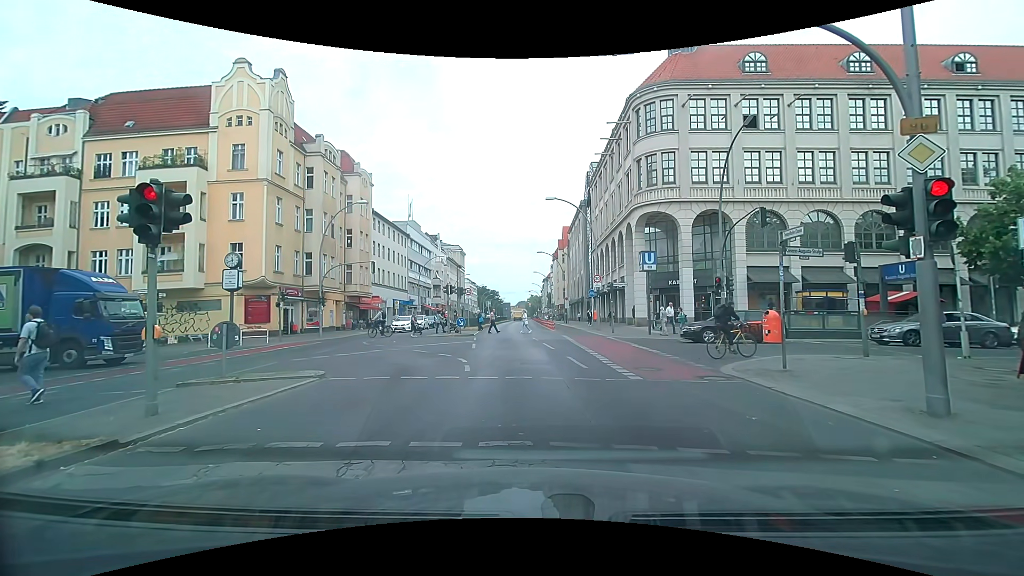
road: primary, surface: asphalt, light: Day
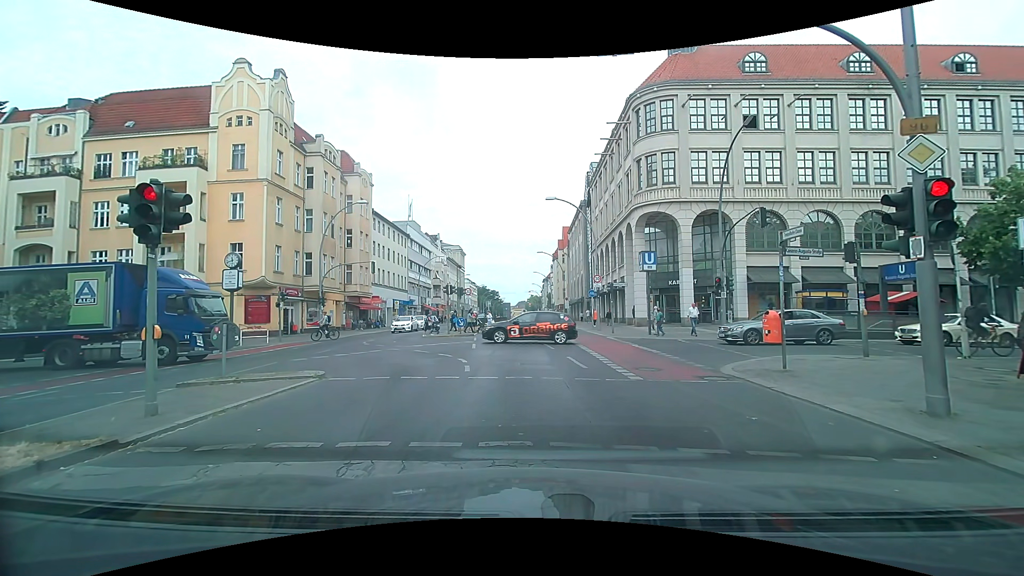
(0.0, +0.1) m; 0°
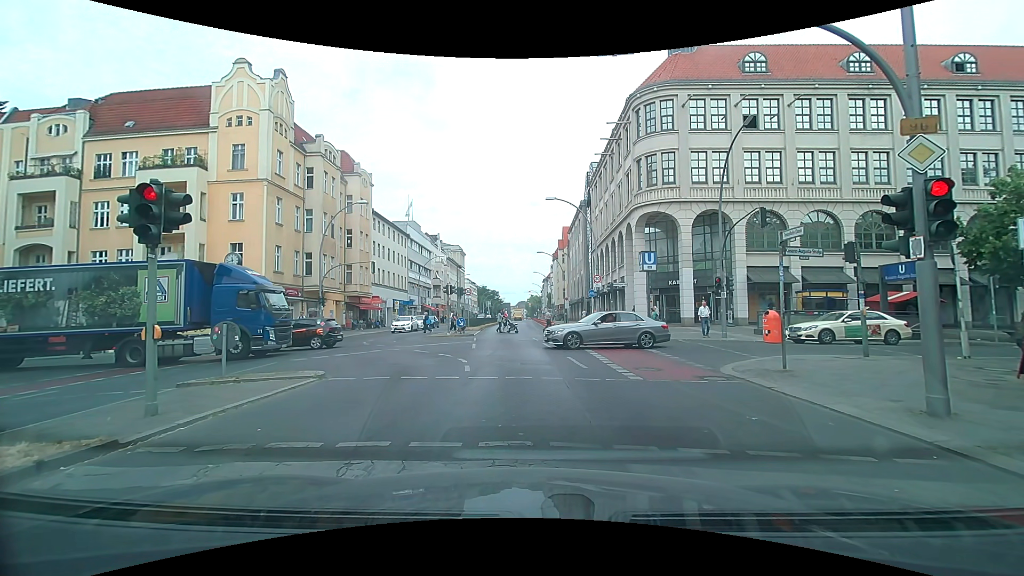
(0.0, 0.0) m; 0°
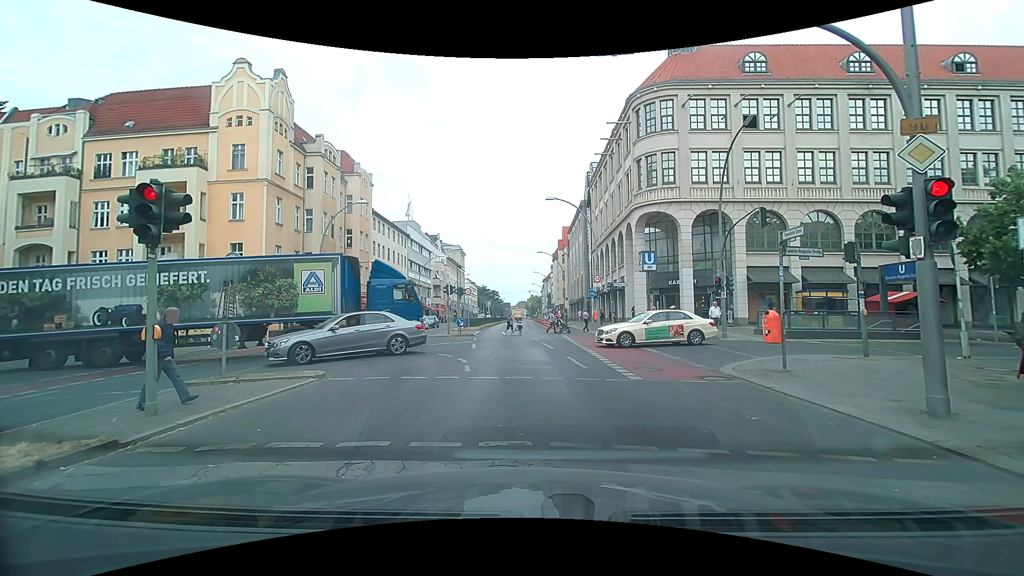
(0.0, 0.0) m; 0°
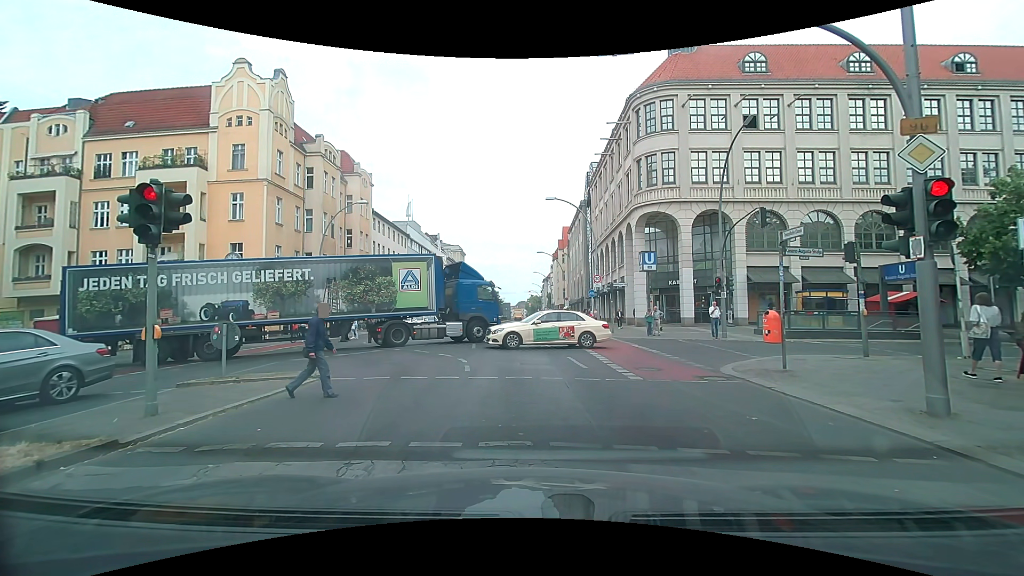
(0.0, 0.0) m; 0°
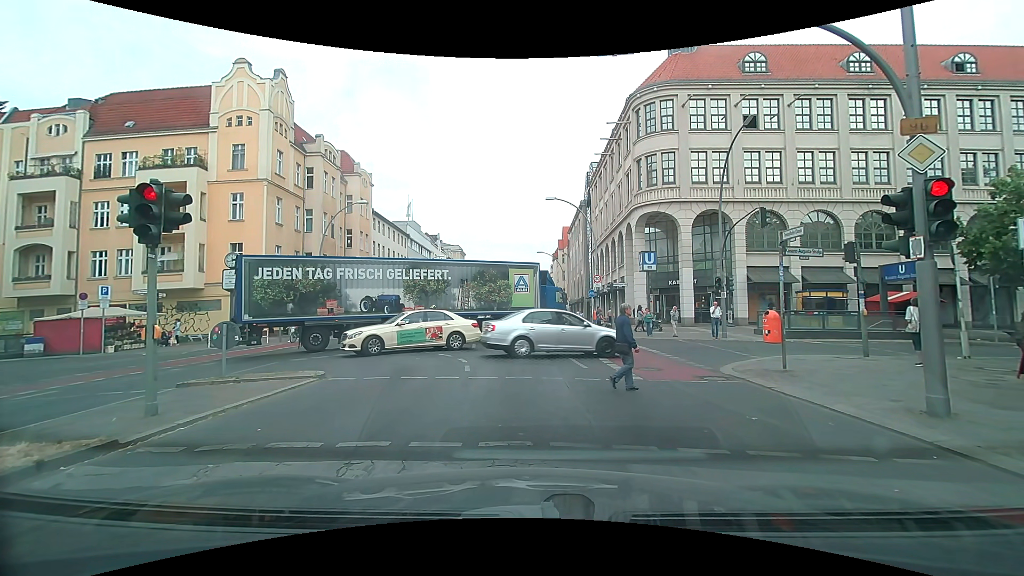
(0.0, 0.0) m; 0°
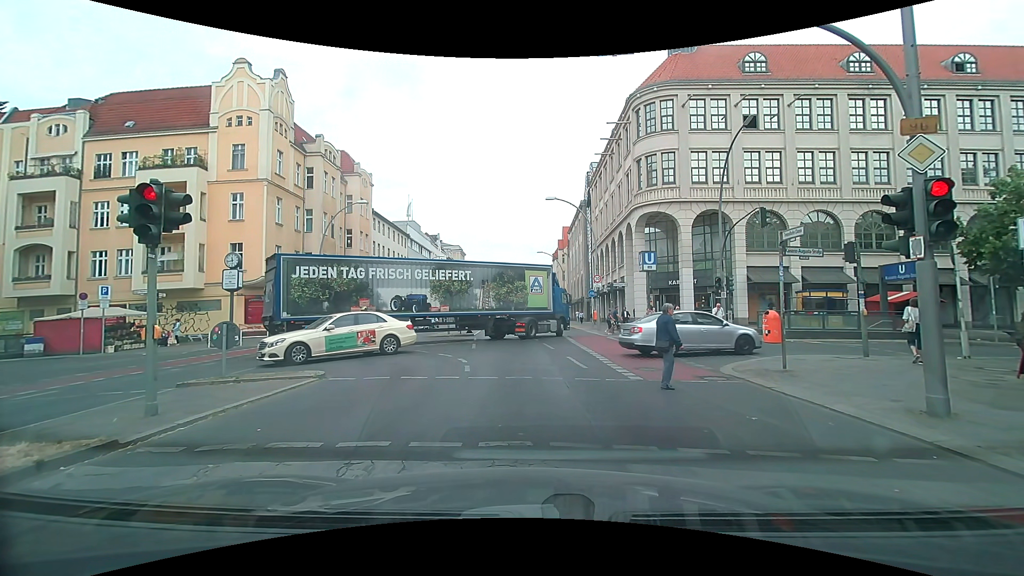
(0.0, 0.0) m; 0°
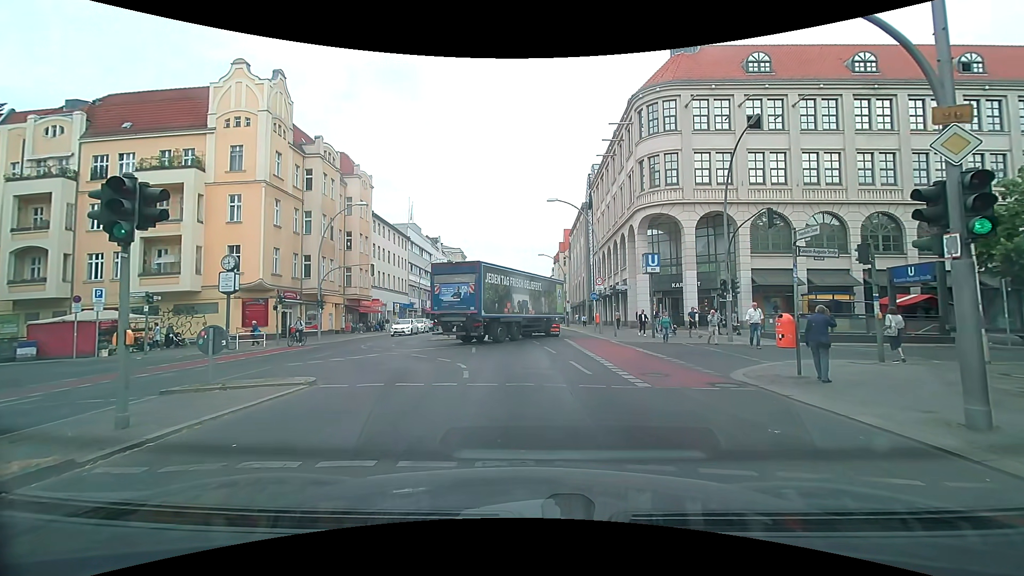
(0.0, +0.6) m; 0°
